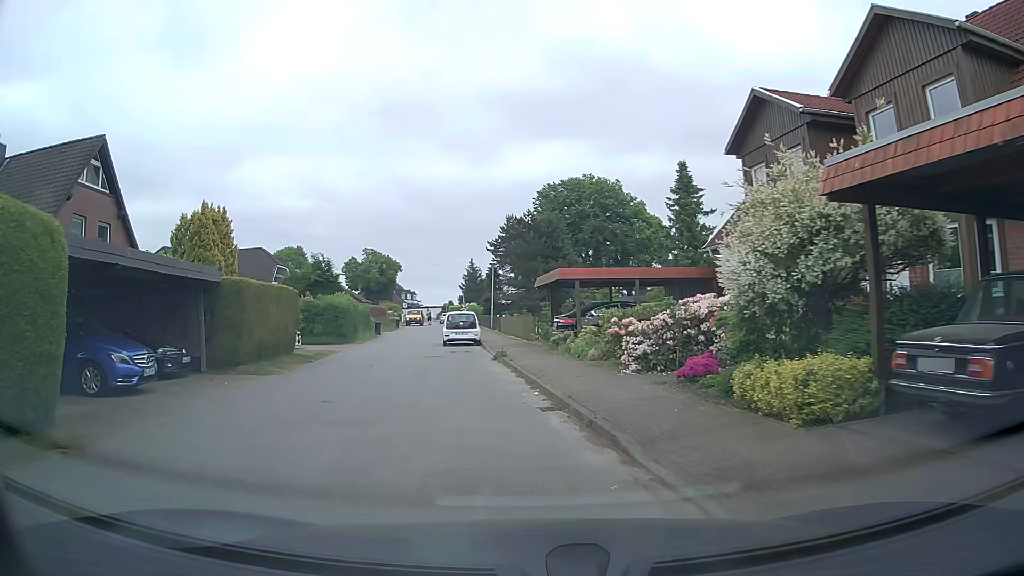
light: Day
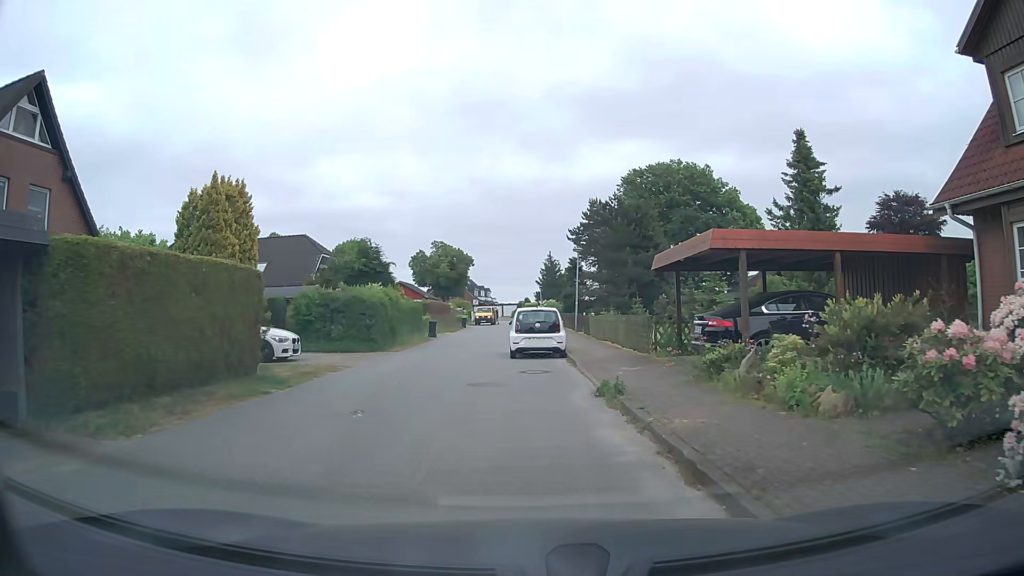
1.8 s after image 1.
(-0.7, +9.4) m; -7°
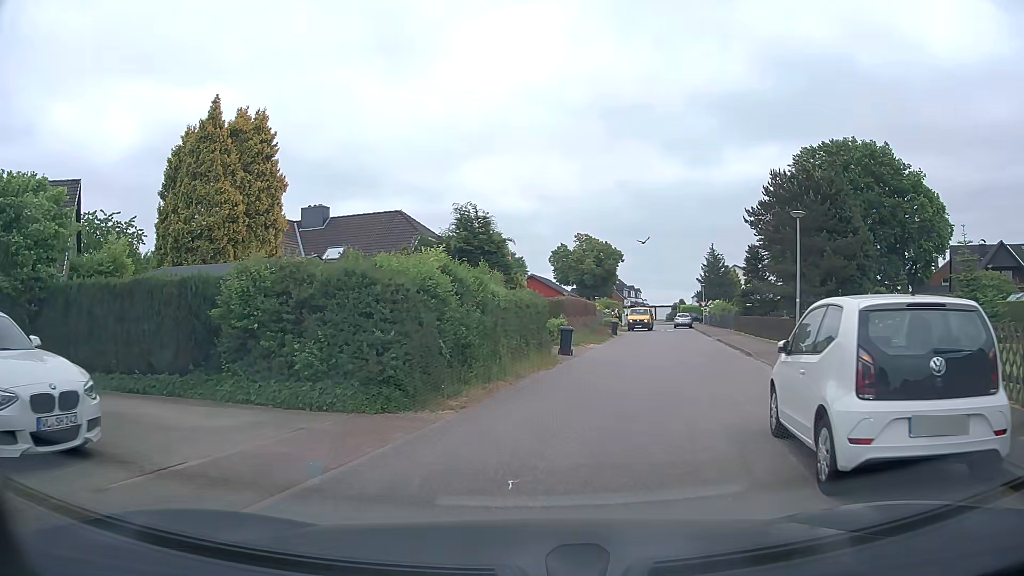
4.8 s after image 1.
(-1.3, +14.9) m; -13°
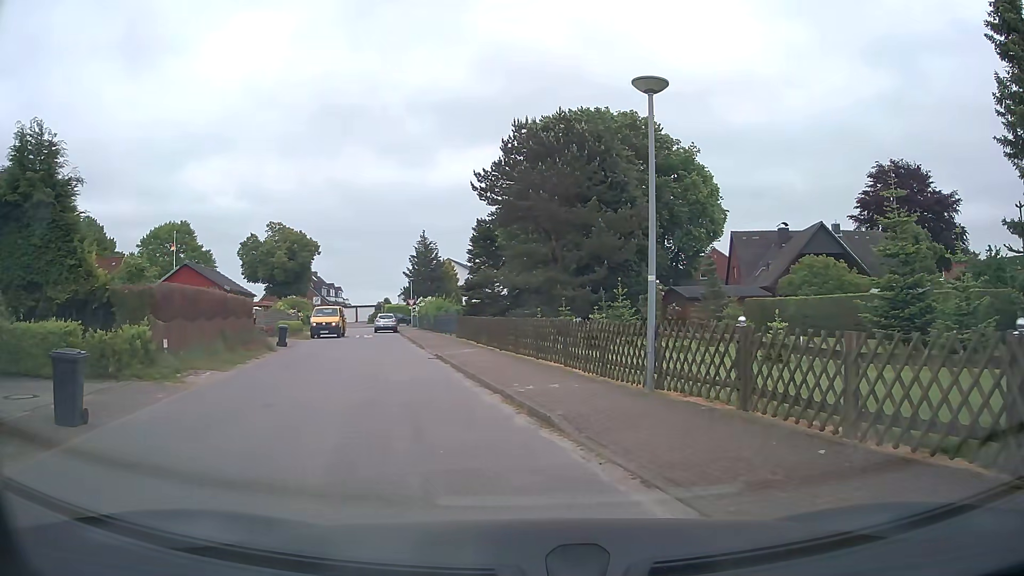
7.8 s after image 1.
(+2.7, +14.0) m; +25°
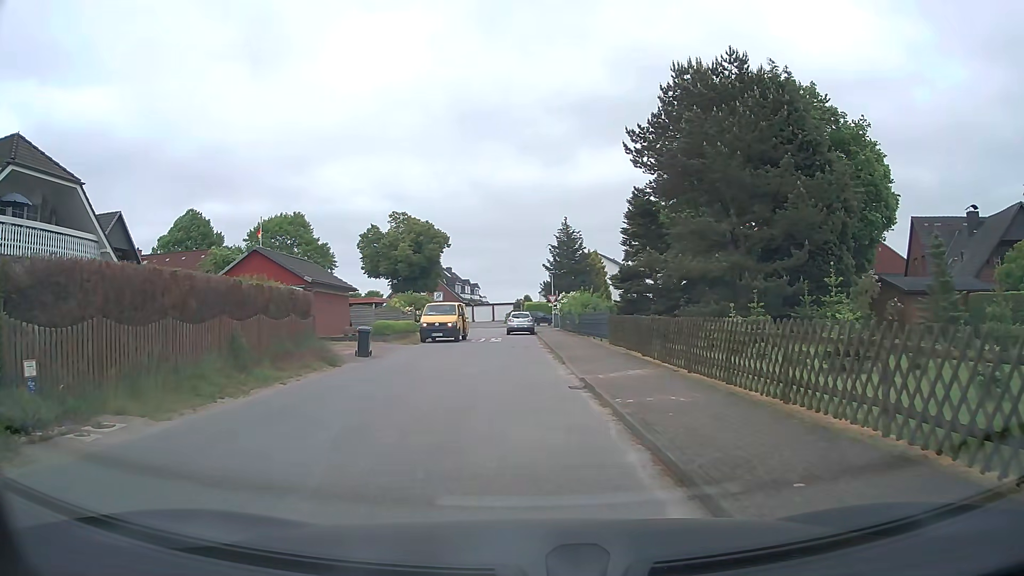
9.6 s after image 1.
(-0.8, +8.9) m; -12°
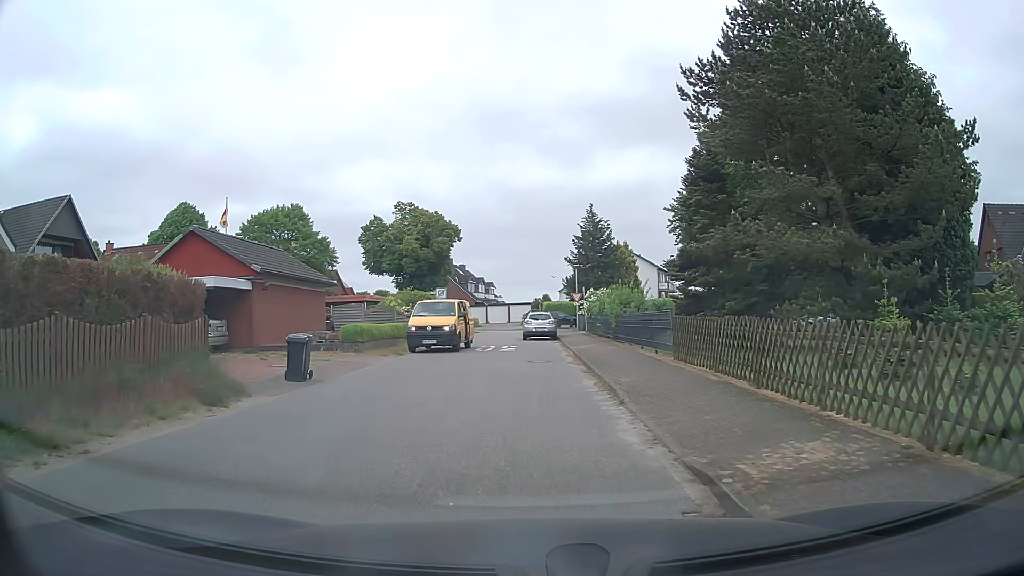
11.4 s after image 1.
(-0.1, +7.9) m; -2°
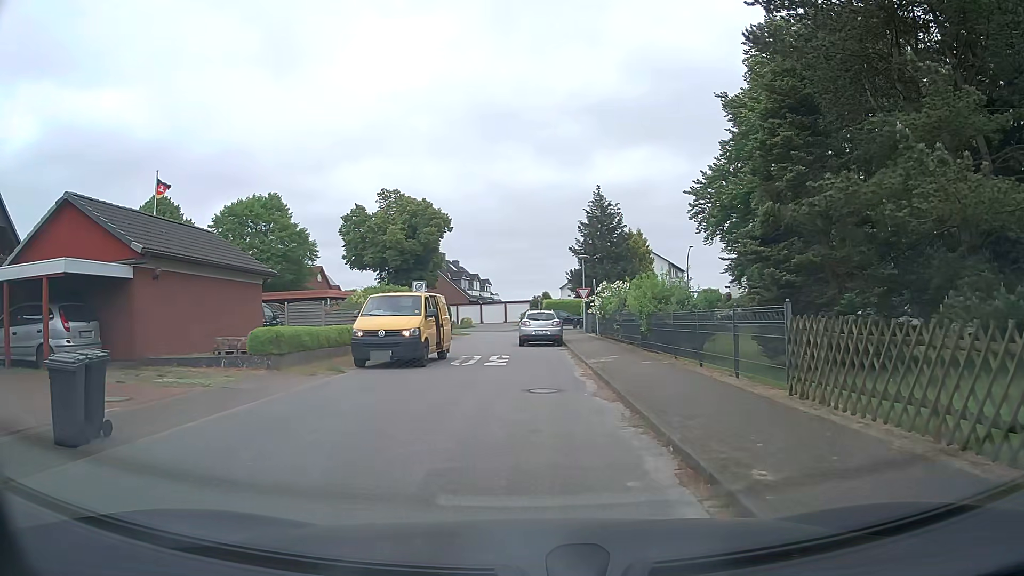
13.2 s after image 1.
(+0.1, +7.6) m; +1°
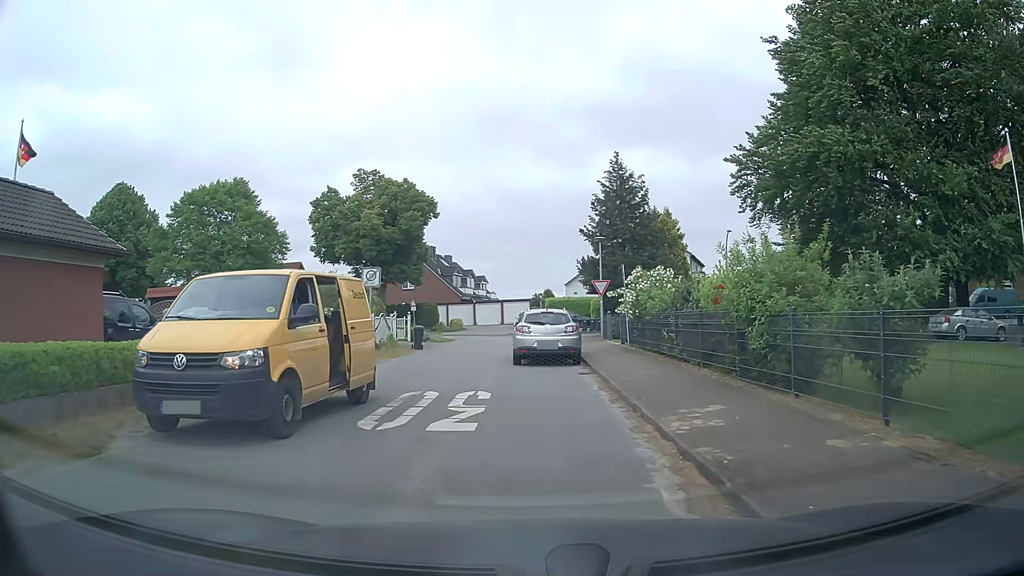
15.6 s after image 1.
(-0.1, +10.0) m; 0°
